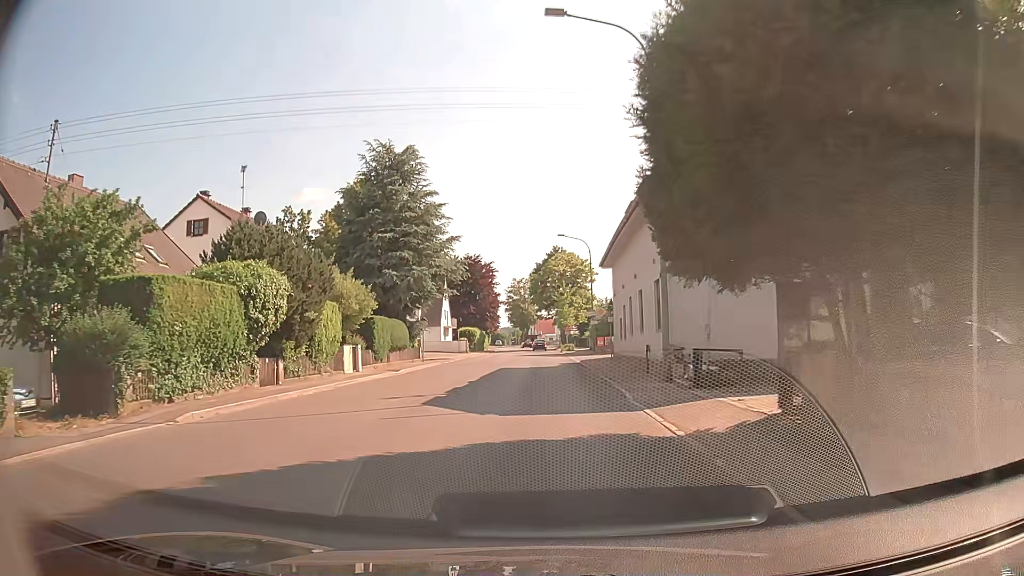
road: tertiary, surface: asphalt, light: Day
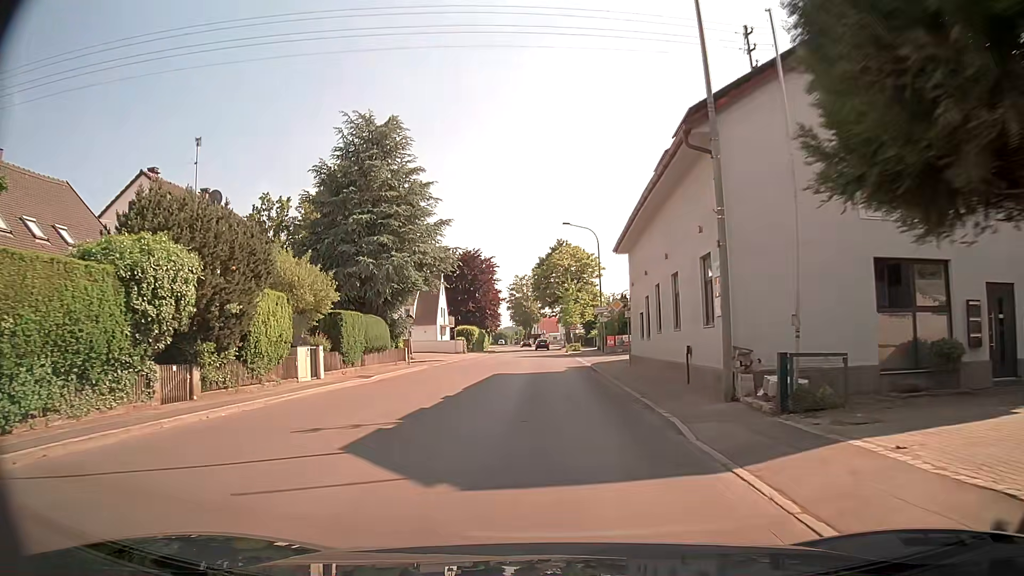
(0.0, +5.9) m; 0°
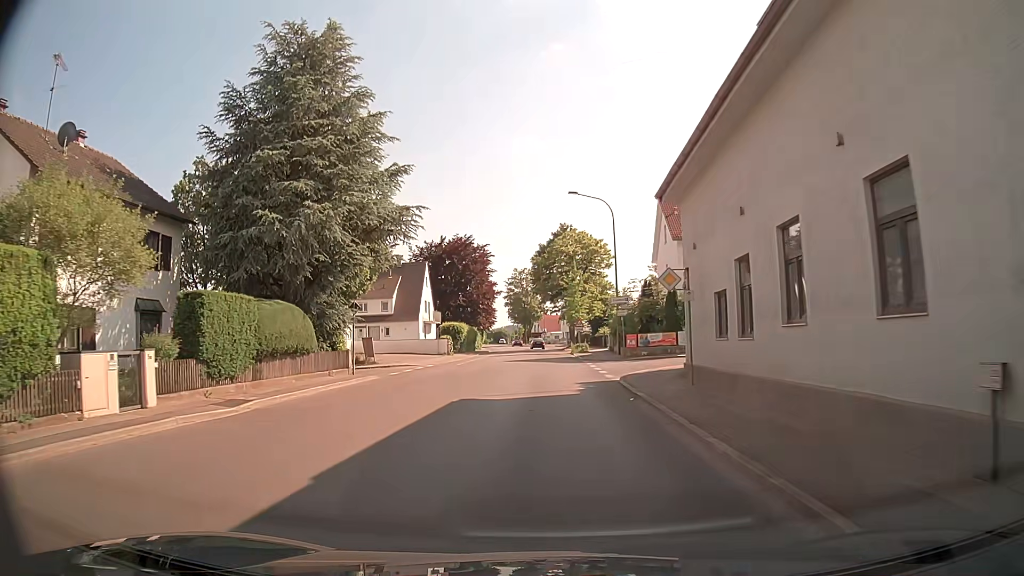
(+0.1, +11.9) m; 0°
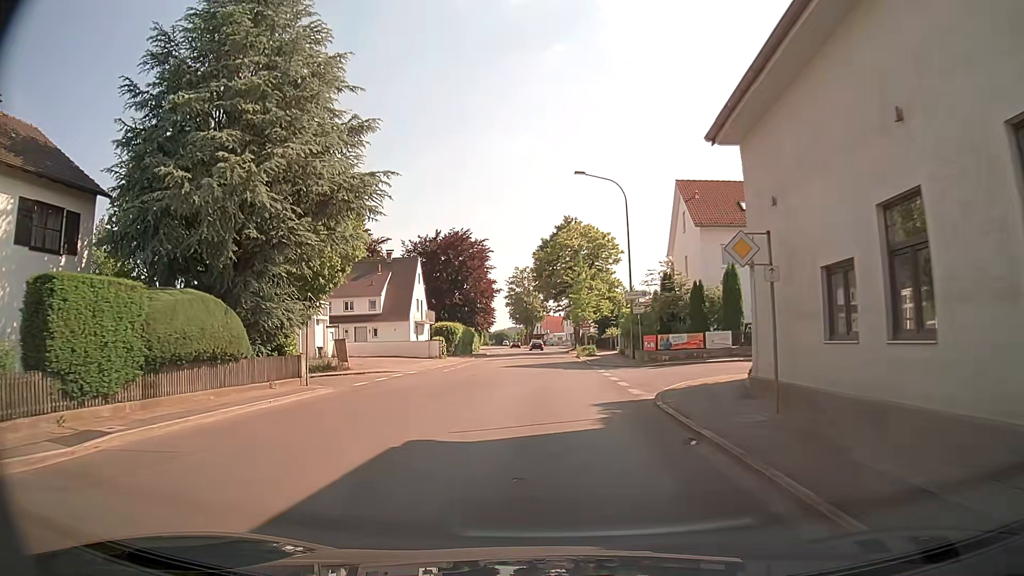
(0.0, +6.0) m; 0°
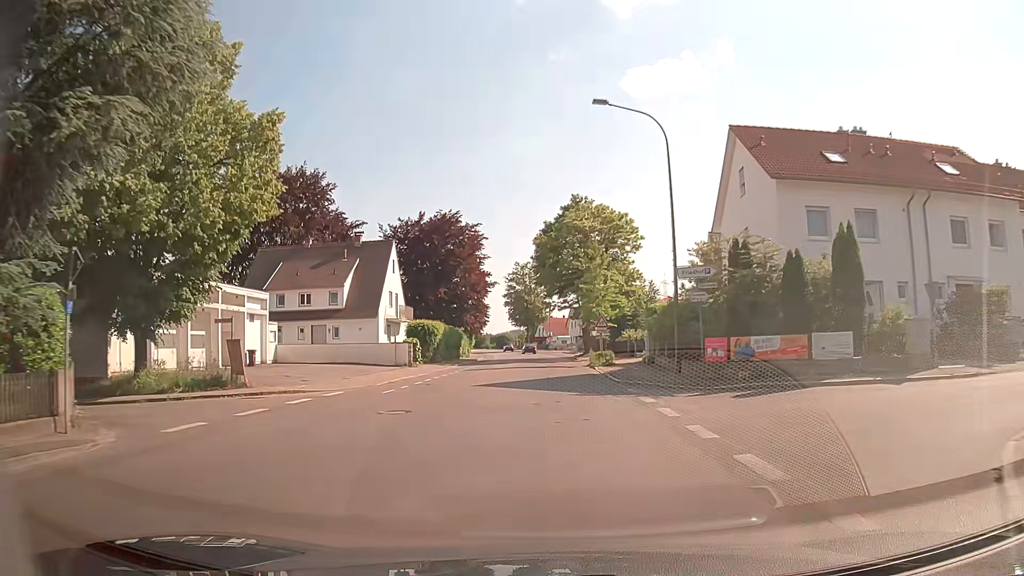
(0.0, +12.8) m; 0°
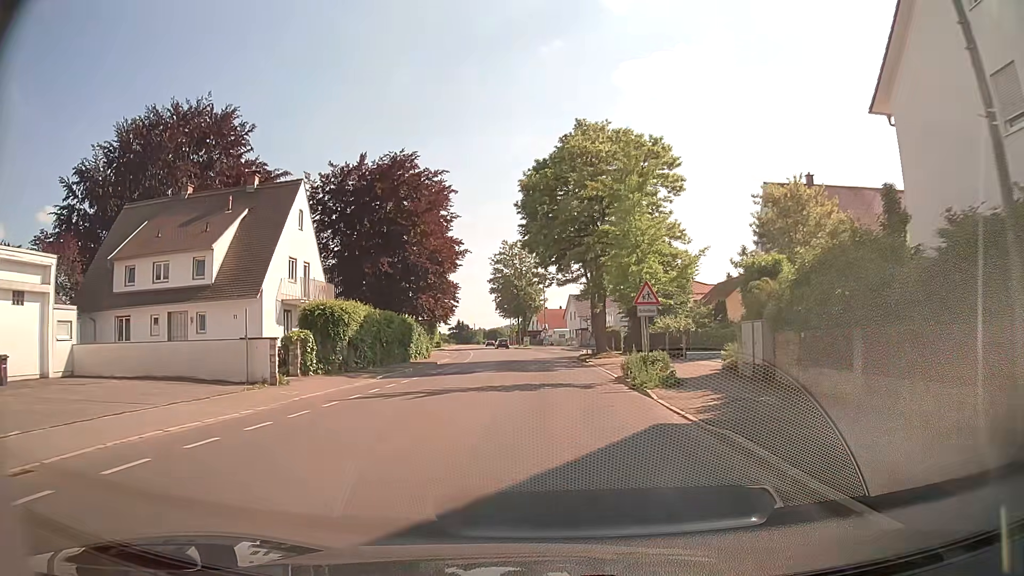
(0.0, +20.3) m; 0°
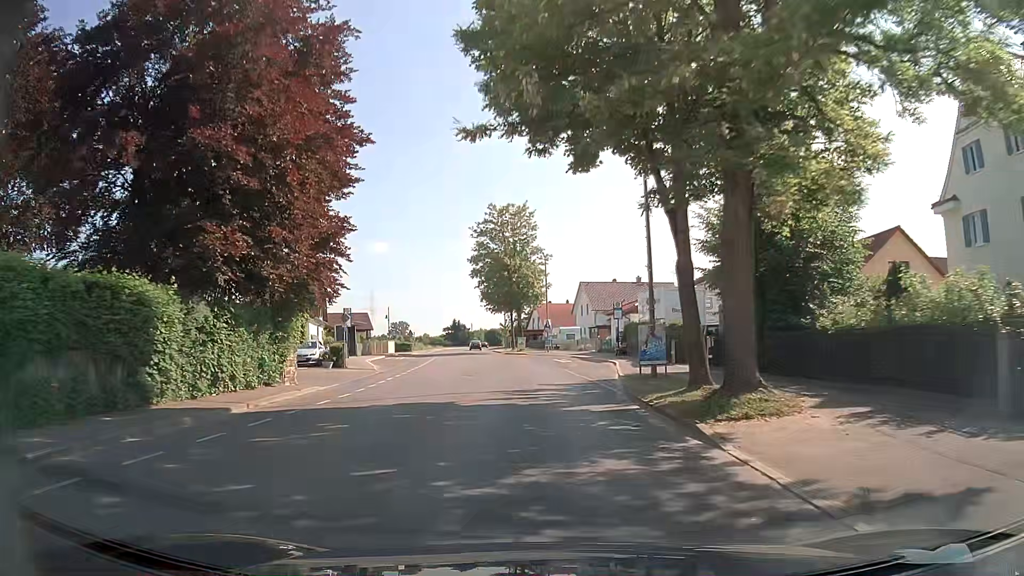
(+0.2, +27.8) m; 0°
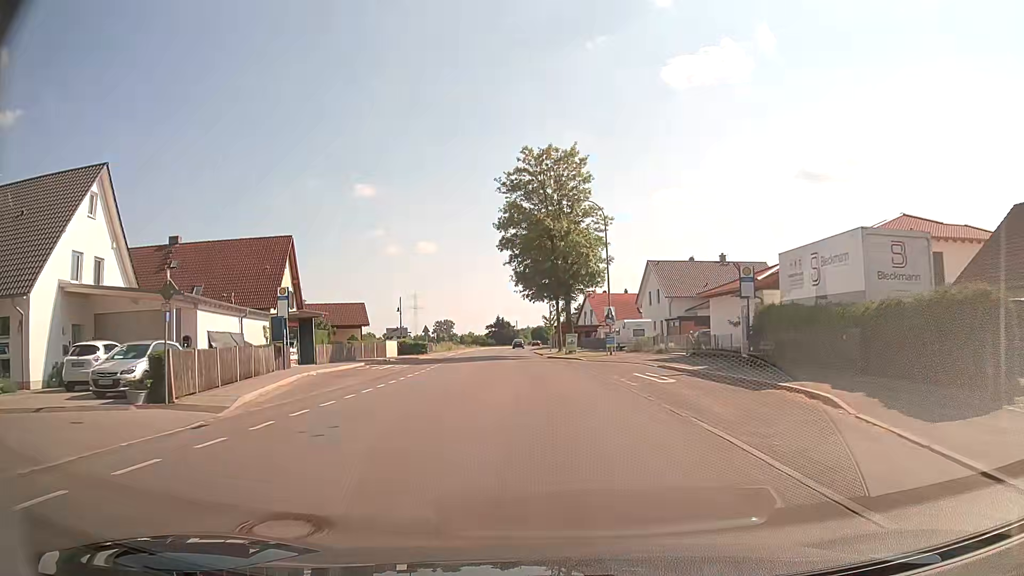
(-0.7, +21.1) m; -4°
